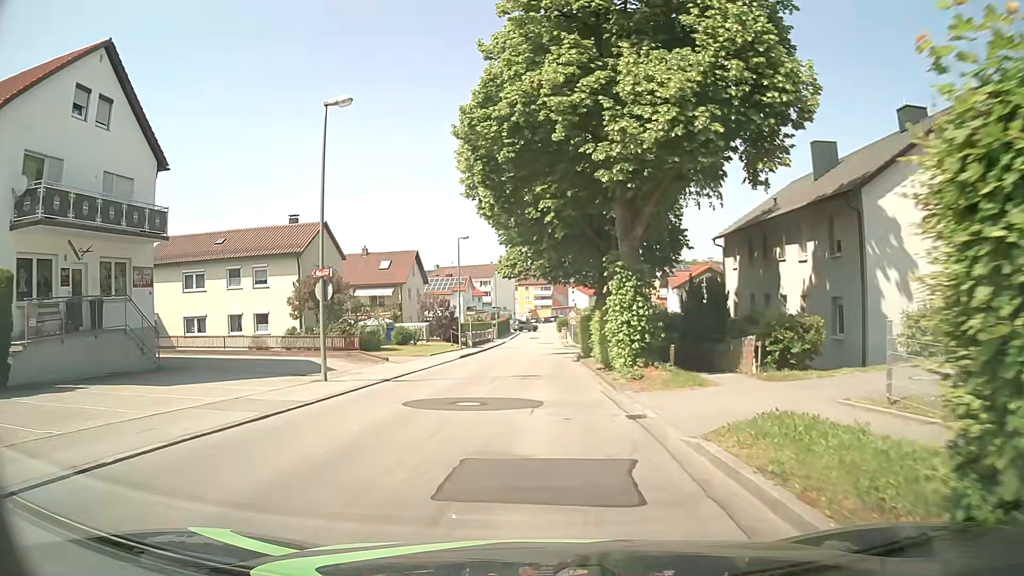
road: unclassified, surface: asphalt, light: Day
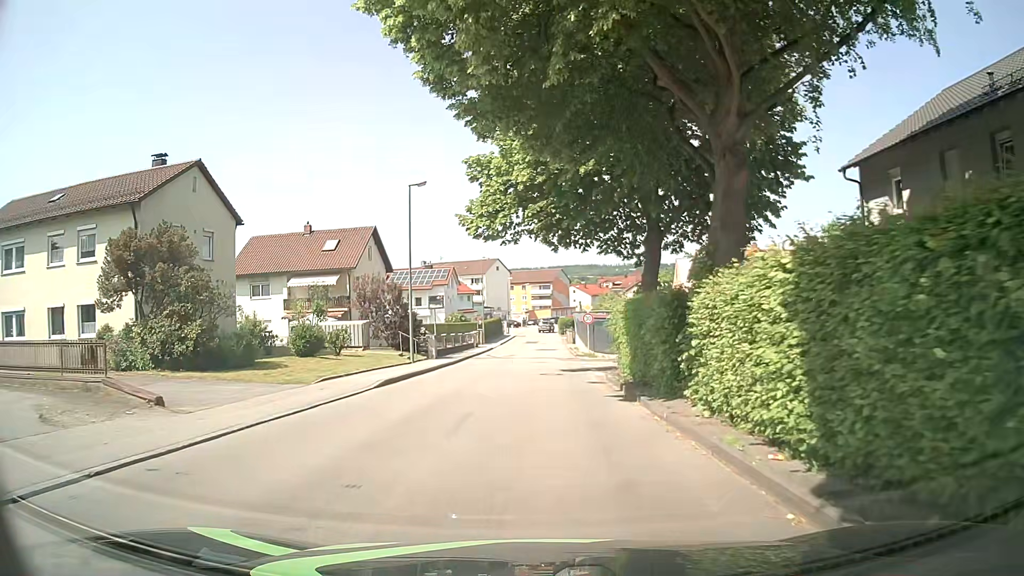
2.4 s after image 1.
(+0.1, +18.1) m; 0°
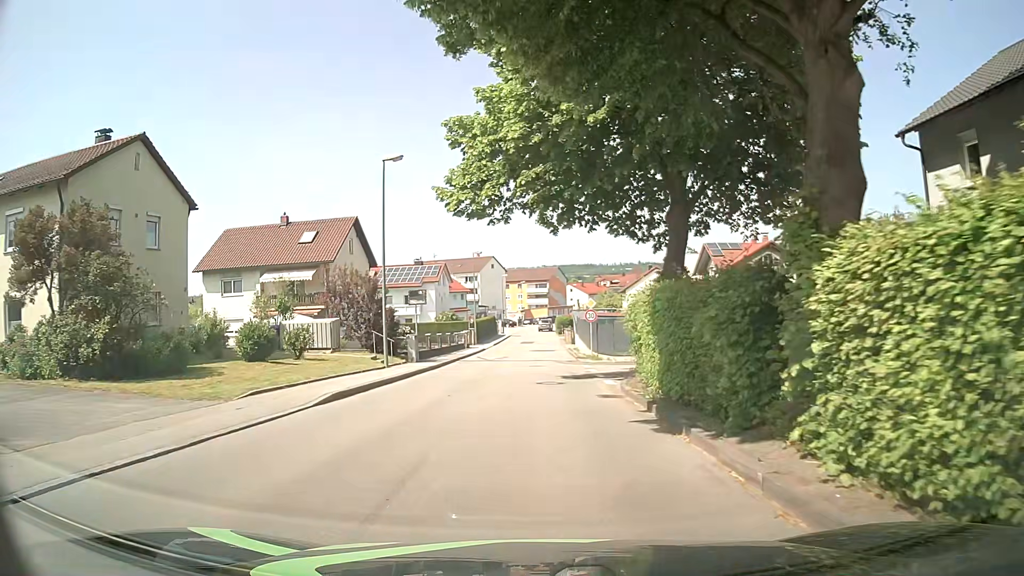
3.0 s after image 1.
(+0.1, +4.5) m; +1°
(0, +10) (0, +20) (0, +30) (0, +40) (+1, +50) (+1, +60) (+1, +70) (+1, +80) (+1, +90) (+1, +100) m
